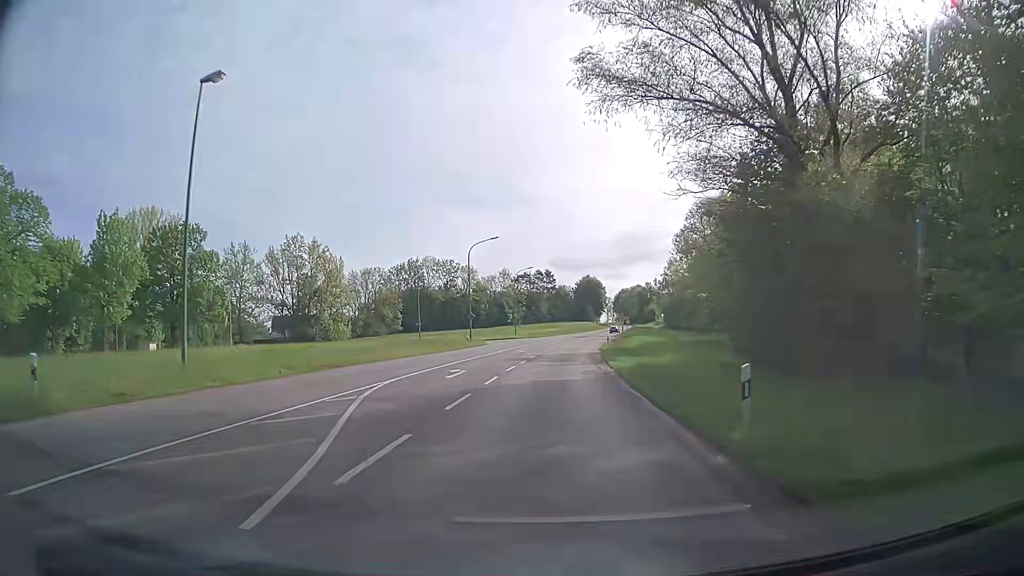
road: secondary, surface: asphalt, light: Day
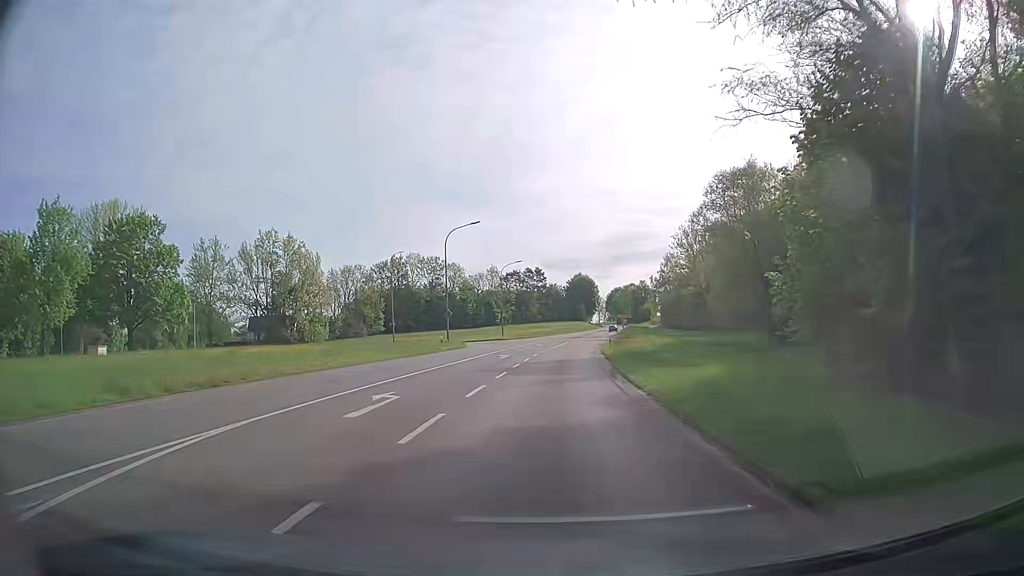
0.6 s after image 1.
(+0.1, +9.8) m; +1°
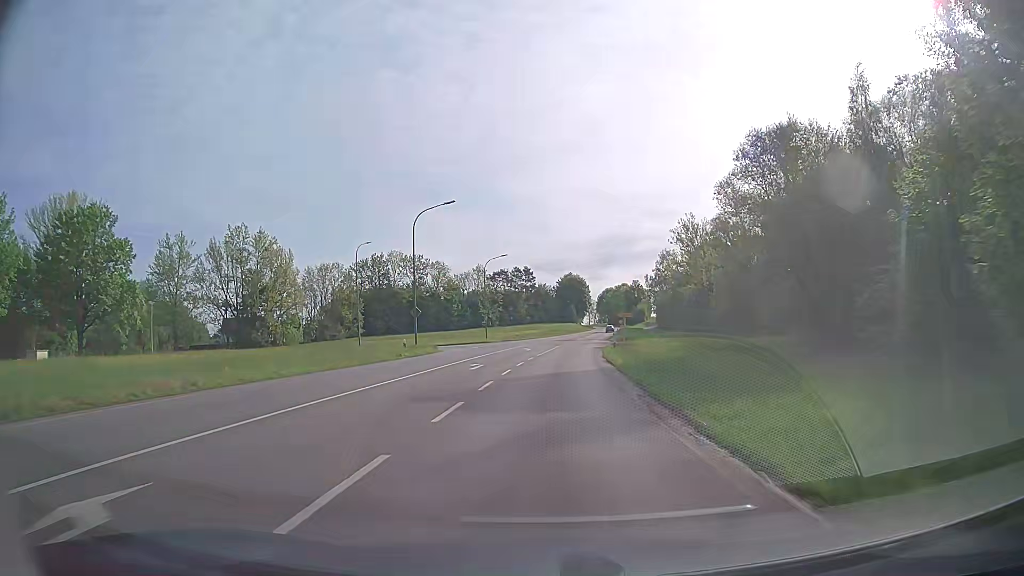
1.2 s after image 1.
(+0.1, +9.9) m; +1°
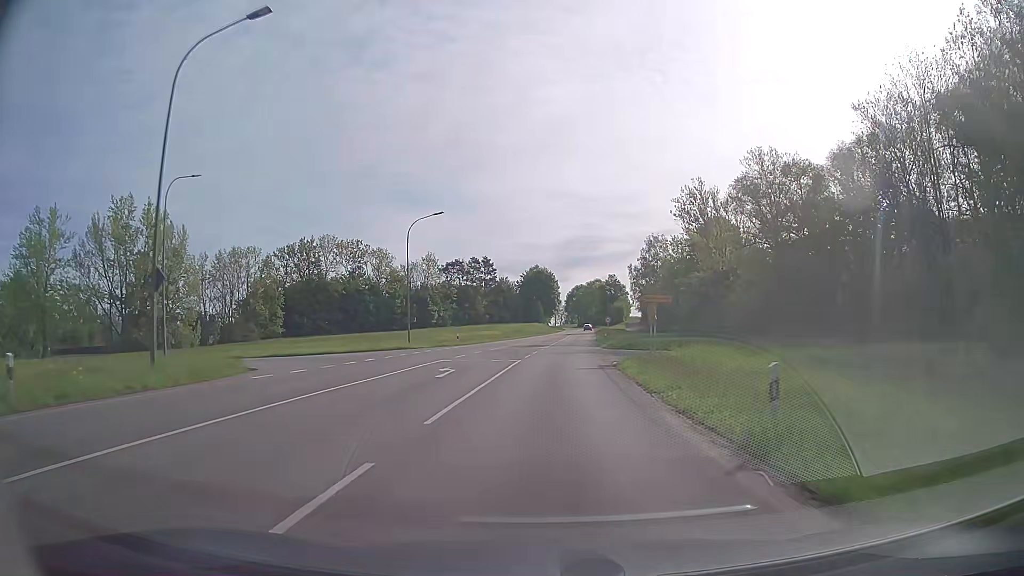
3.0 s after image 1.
(+0.8, +30.6) m; +3°
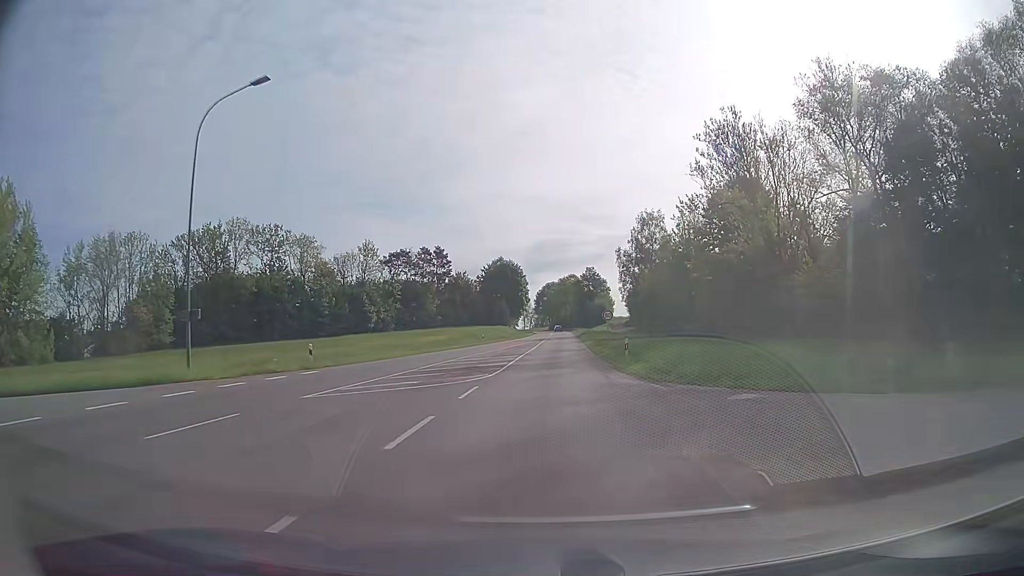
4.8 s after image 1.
(+0.8, +31.7) m; +2°
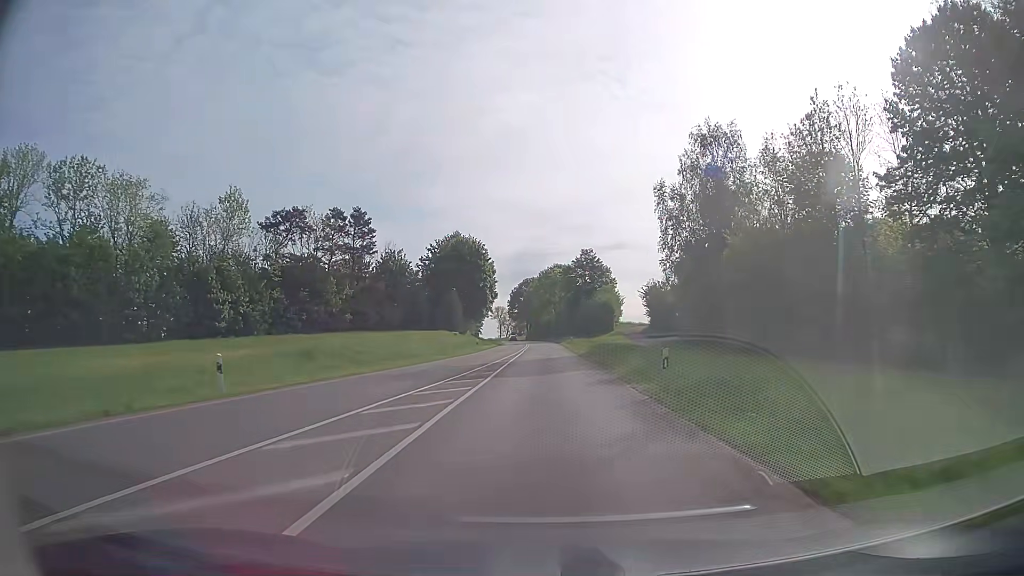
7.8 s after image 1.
(+1.1, +54.2) m; +2°
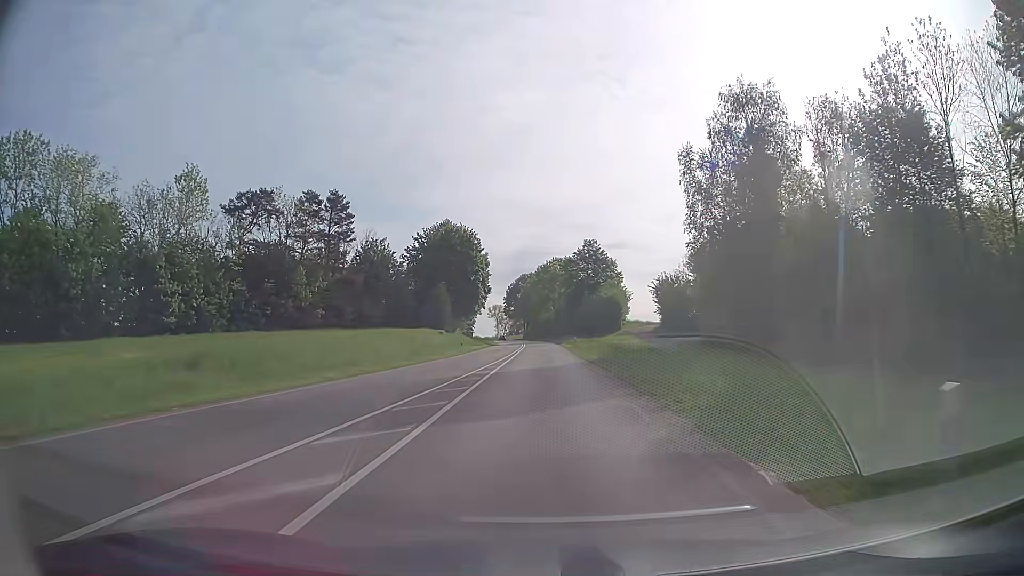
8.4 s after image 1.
(0.0, +10.9) m; 0°
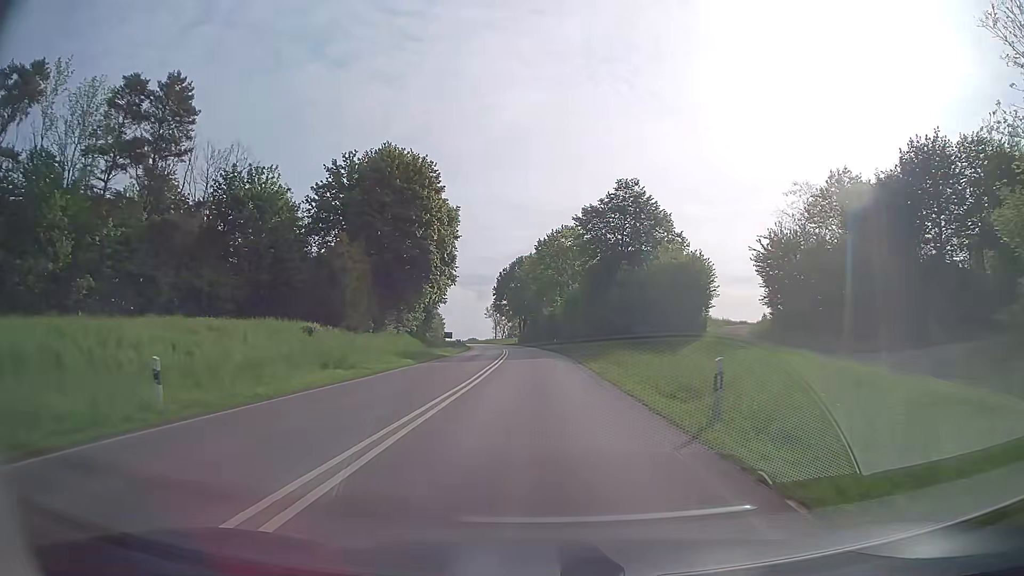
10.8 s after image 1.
(+0.4, +43.8) m; 0°
(0, +10) (0, +20) (0, +30) (-1, +40) (-1, +50) (-2, +60) (-2, +70) (-3, +80) (-4, +90) (-5, +100) m
